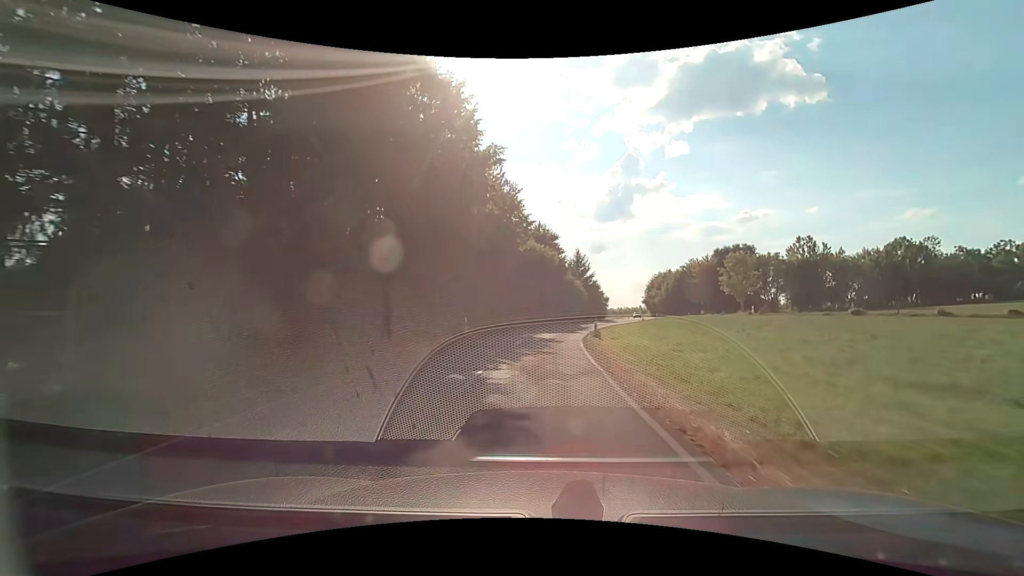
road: tertiary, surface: asphalt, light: Day
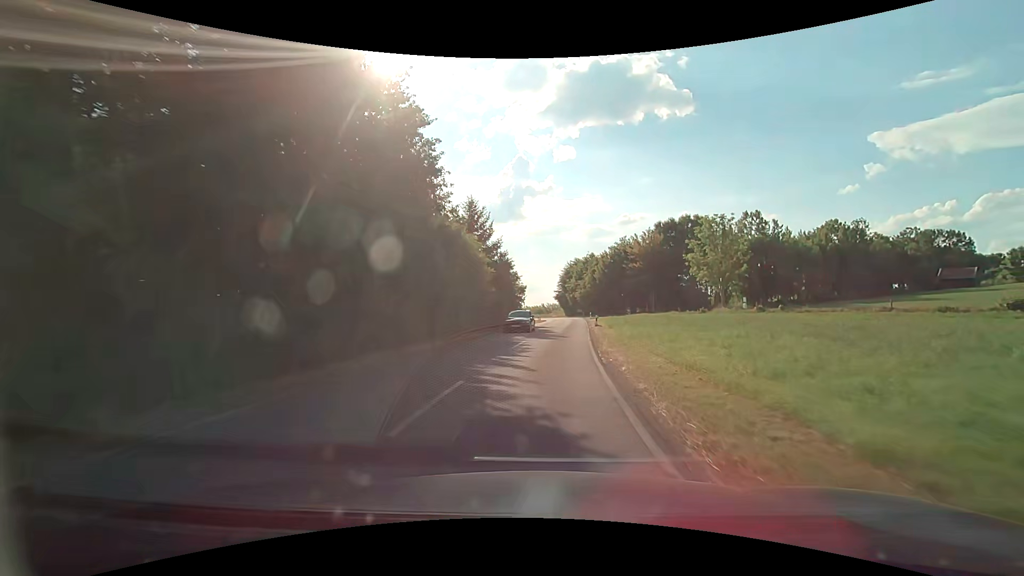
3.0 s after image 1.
(+2.7, +38.7) m; +12°
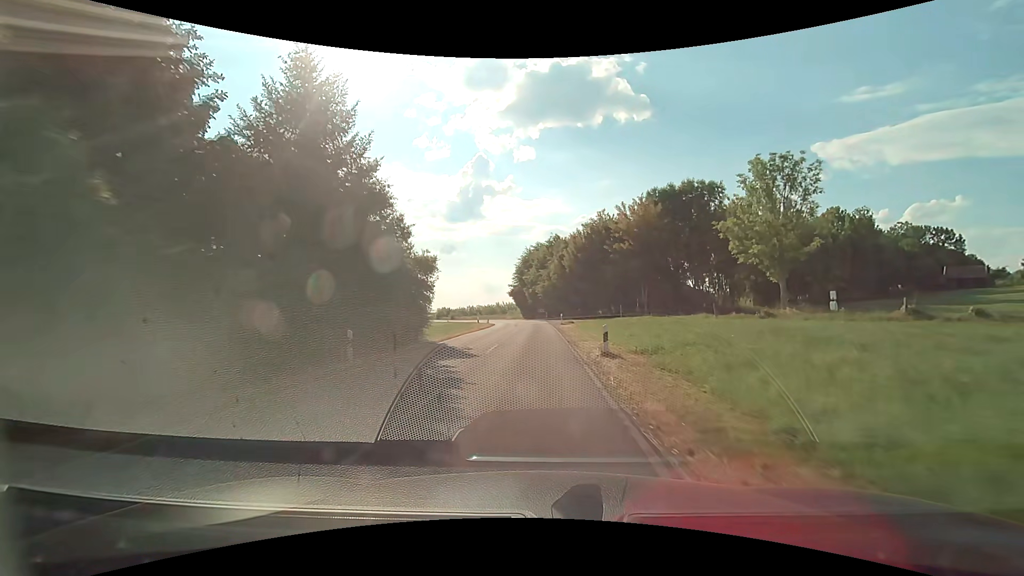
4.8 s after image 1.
(+1.6, +25.5) m; +5°
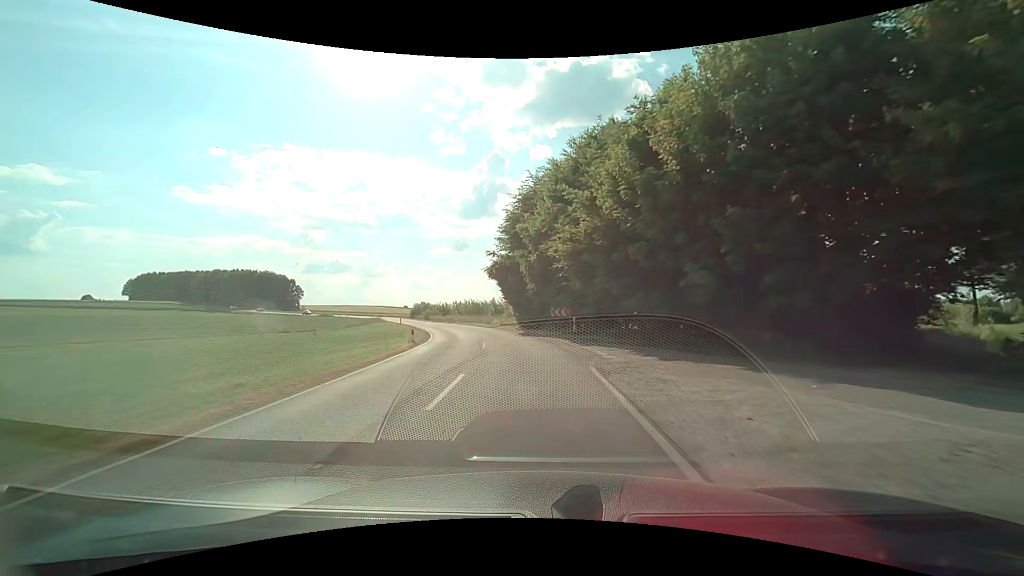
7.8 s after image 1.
(0.0, +45.5) m; -1°
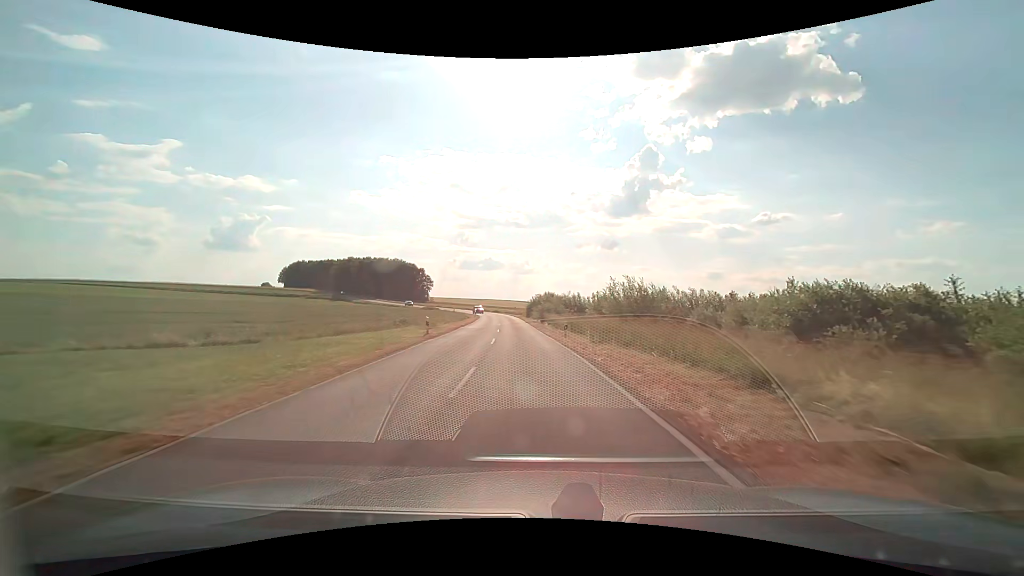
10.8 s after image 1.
(-6.0, +47.0) m; -16°
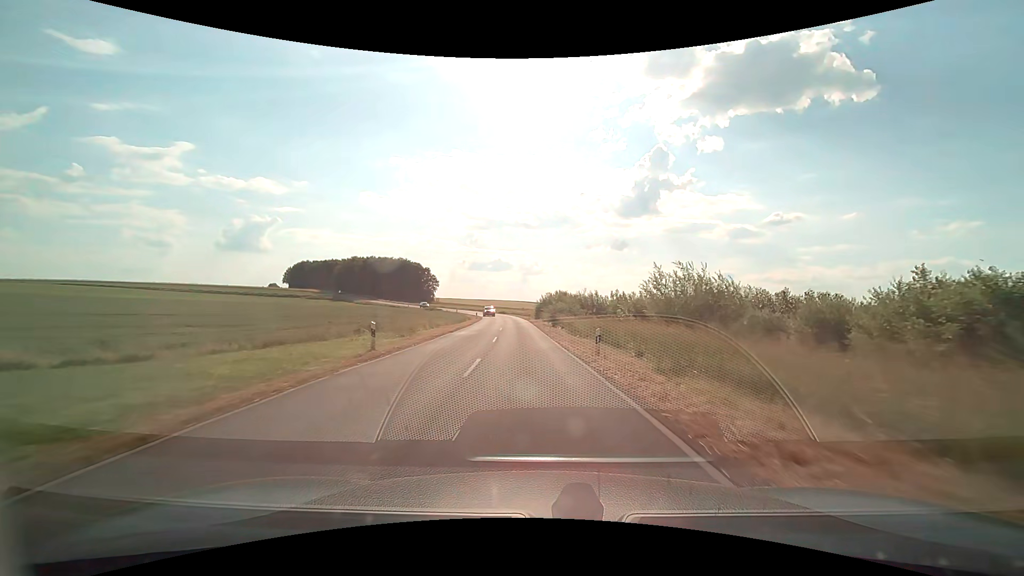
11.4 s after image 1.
(-0.1, +9.8) m; -1°
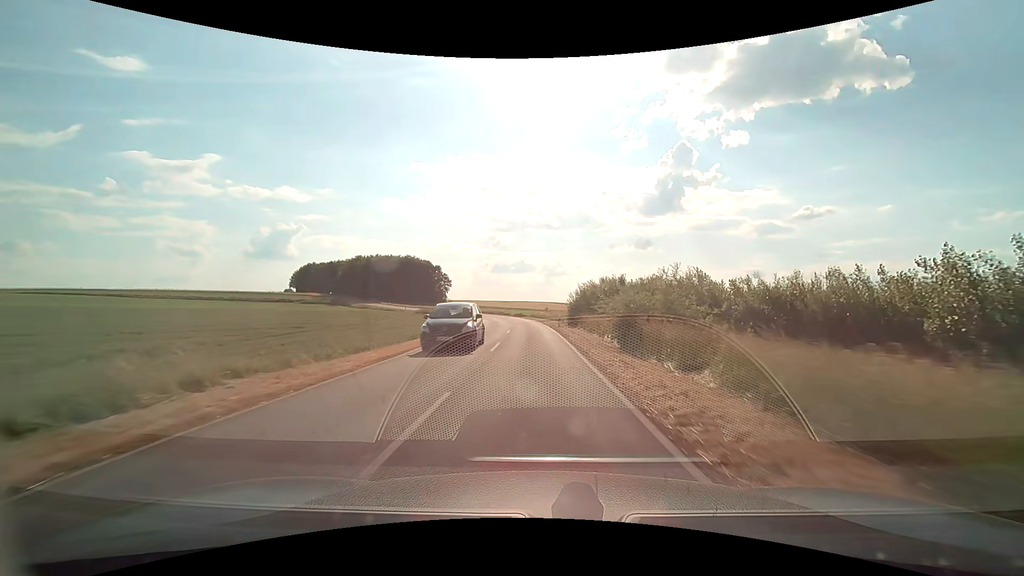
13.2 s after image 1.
(-0.9, +30.2) m; -3°
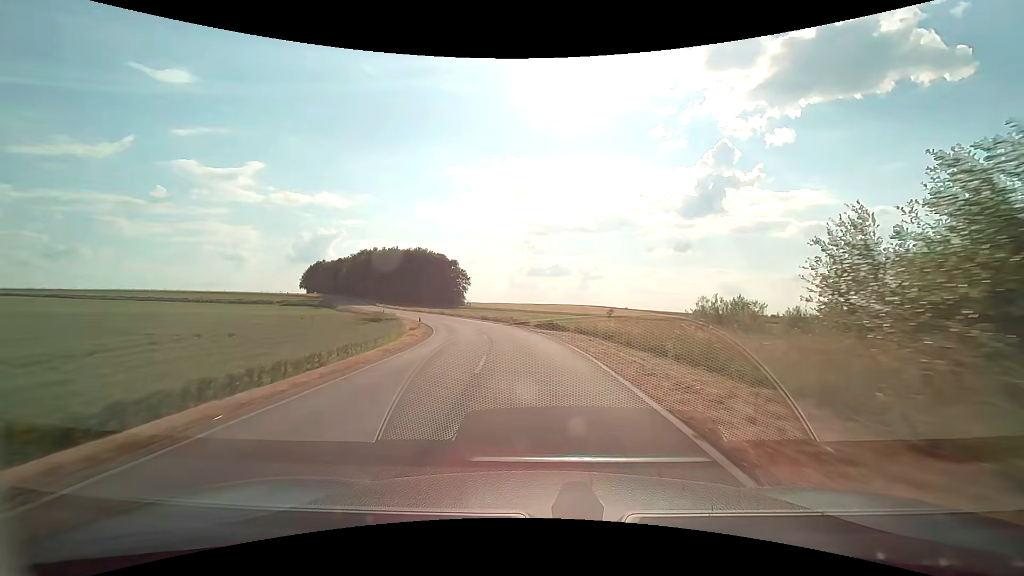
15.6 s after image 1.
(-0.8, +42.0) m; -4°
(0, +10) (-1, +20) (-2, +30) (-4, +40) (-7, +49) (-10, +59) (-13, +68) (-17, +77) (-21, +87) (-26, +96) m
